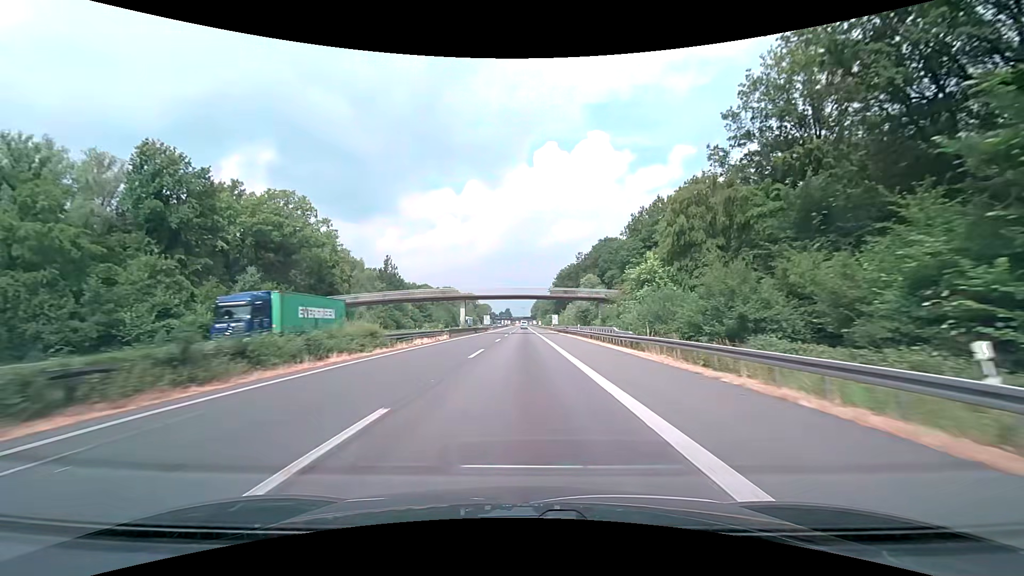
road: motorway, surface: asphalt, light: Day
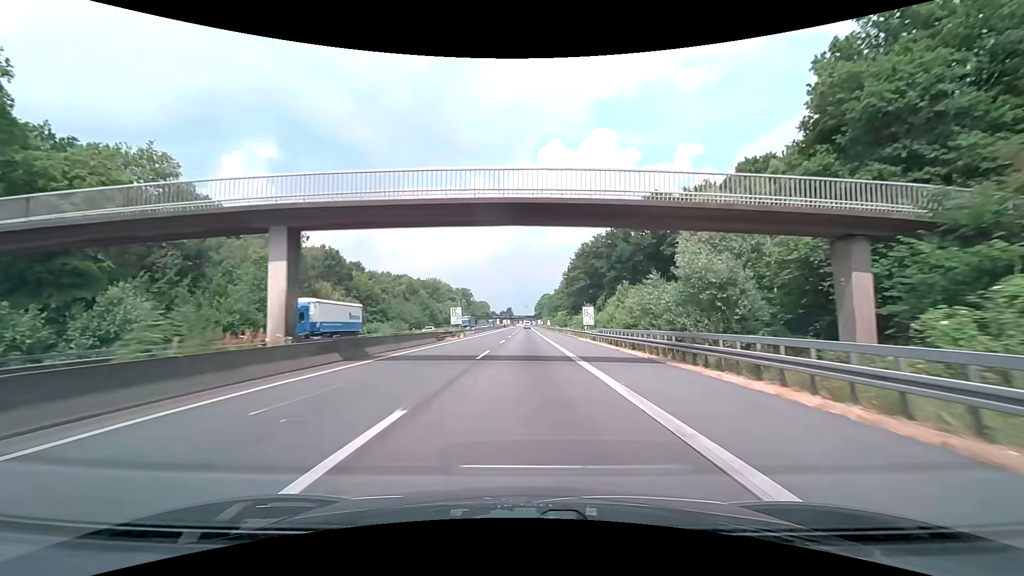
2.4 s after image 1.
(-0.2, +53.8) m; 0°
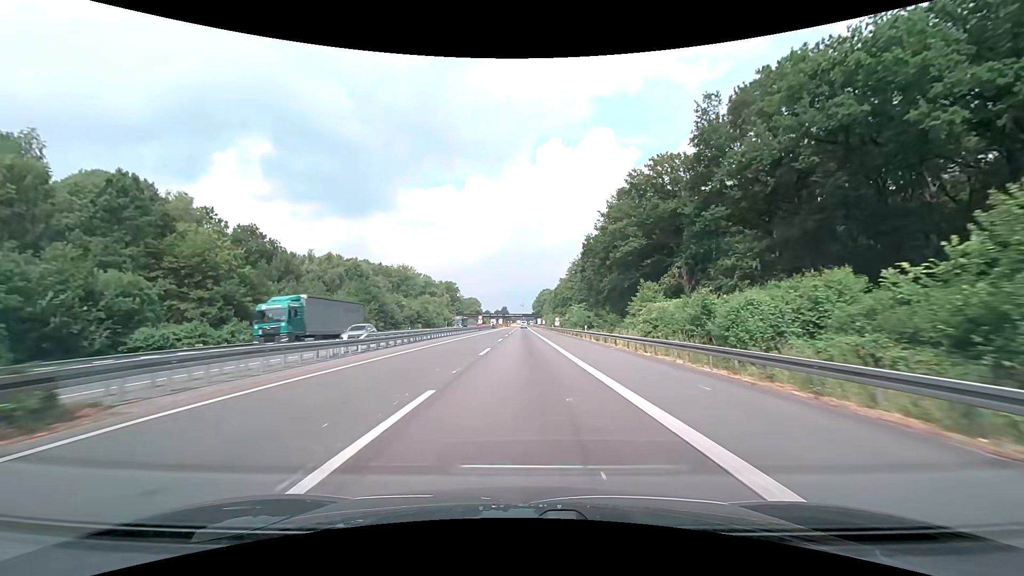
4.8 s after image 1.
(+0.2, +51.6) m; +1°
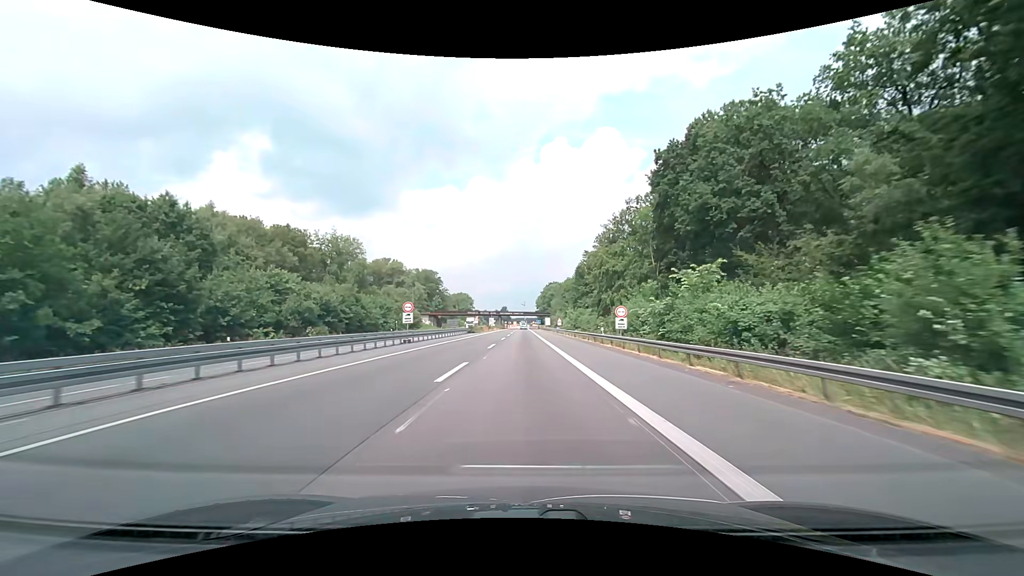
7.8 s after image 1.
(-0.1, +63.3) m; 0°
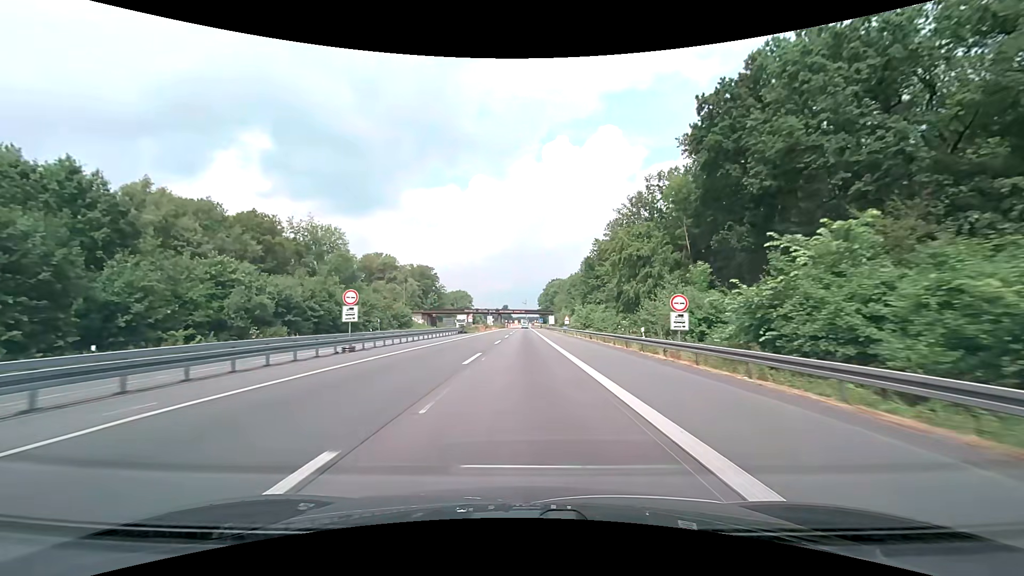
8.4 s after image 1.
(0.0, +12.6) m; 0°
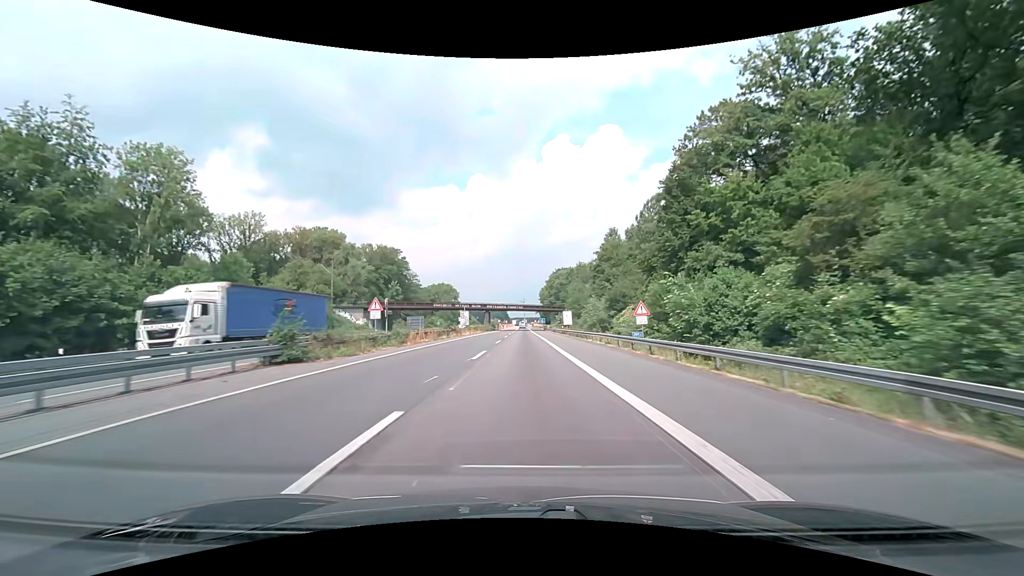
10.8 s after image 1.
(0.0, +50.1) m; 0°
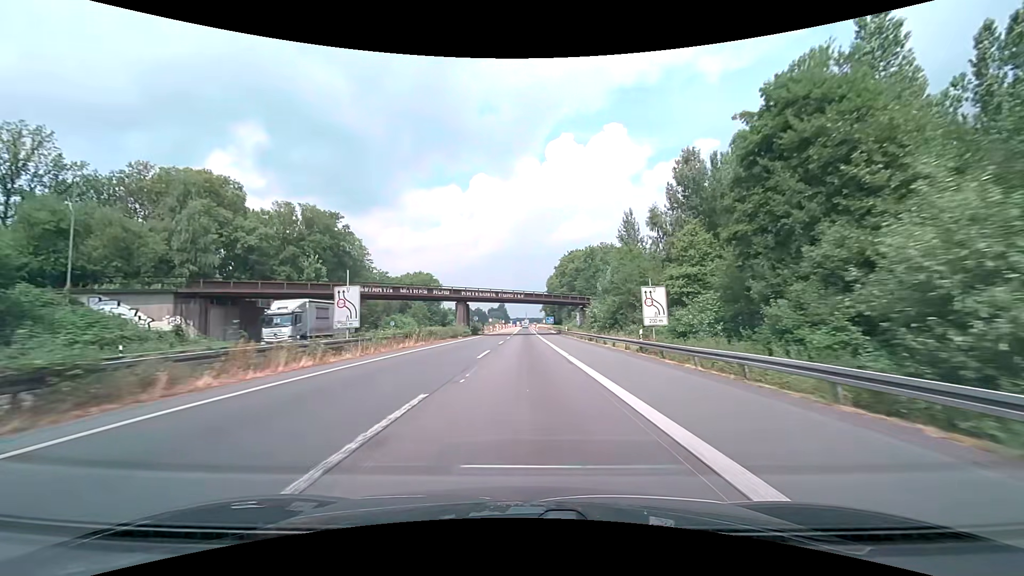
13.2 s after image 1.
(-0.1, +50.0) m; 0°
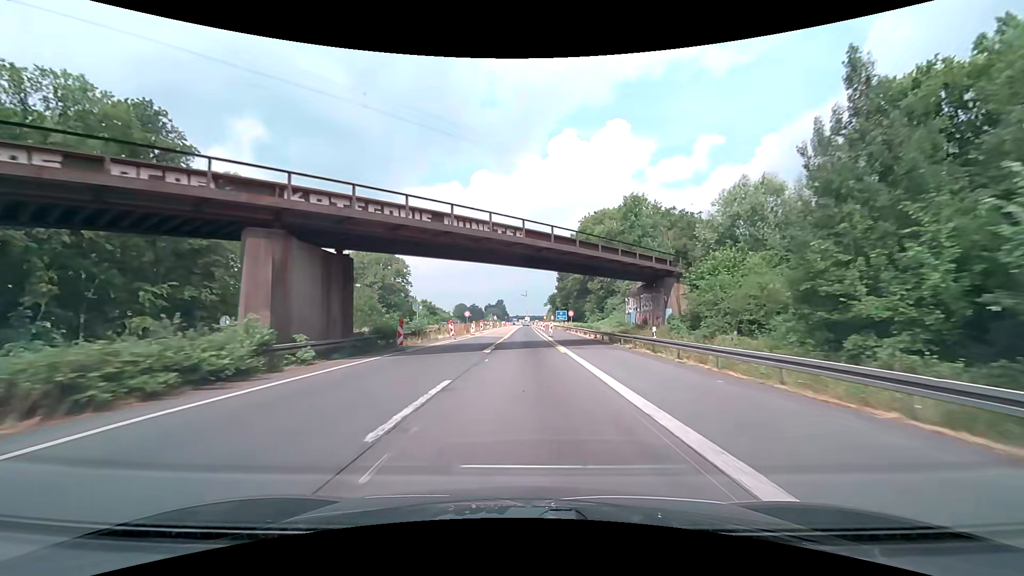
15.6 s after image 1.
(0.0, +50.0) m; 0°
(0, +10) (0, +20) (0, +30) (0, +40) (0, +50) (0, +60) (0, +70) (0, +80) (0, +90) (0, +100) m
